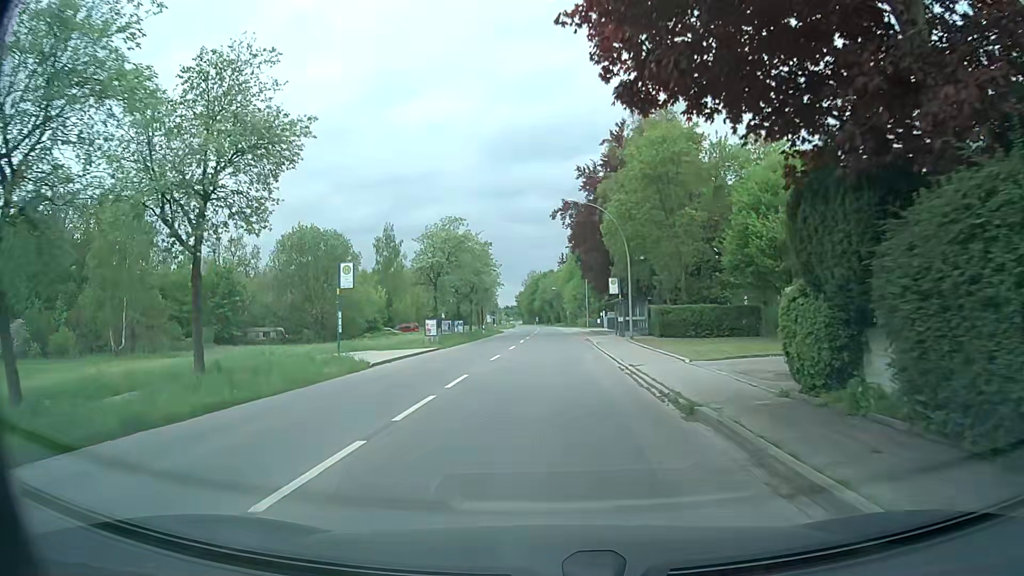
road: tertiary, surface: asphalt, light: Day
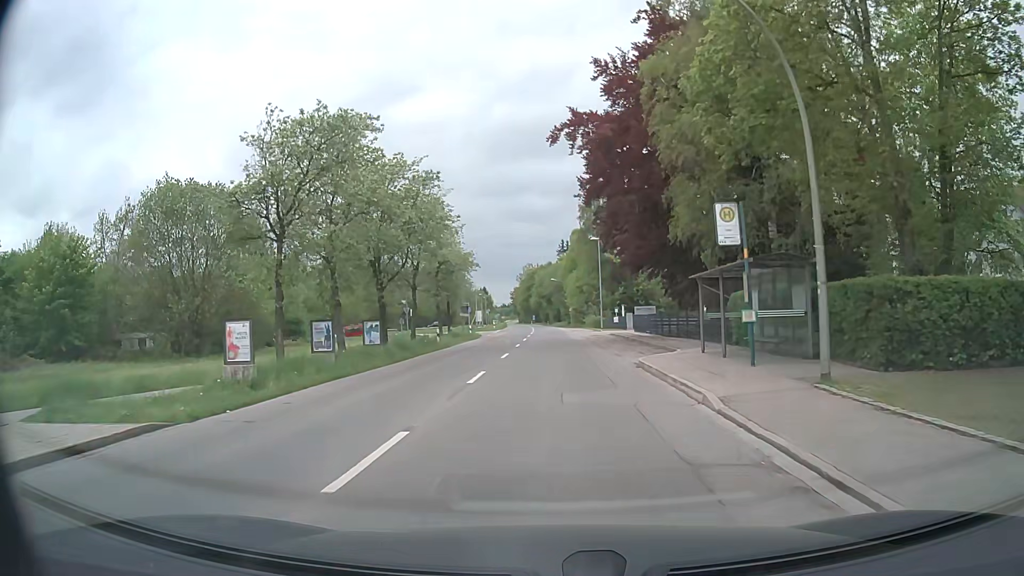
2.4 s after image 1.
(-0.2, +26.0) m; 0°
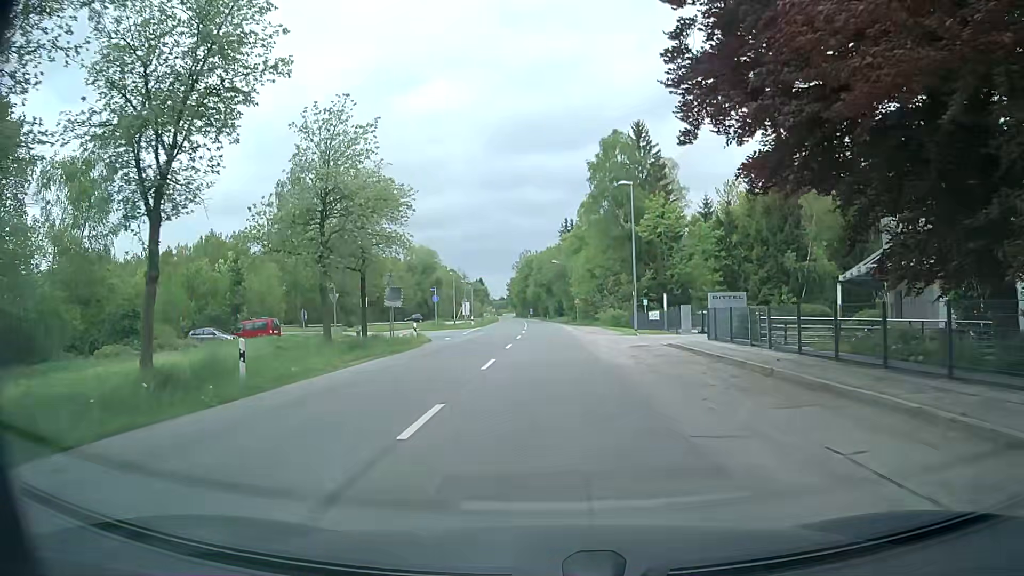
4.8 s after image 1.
(0.0, +24.9) m; 0°
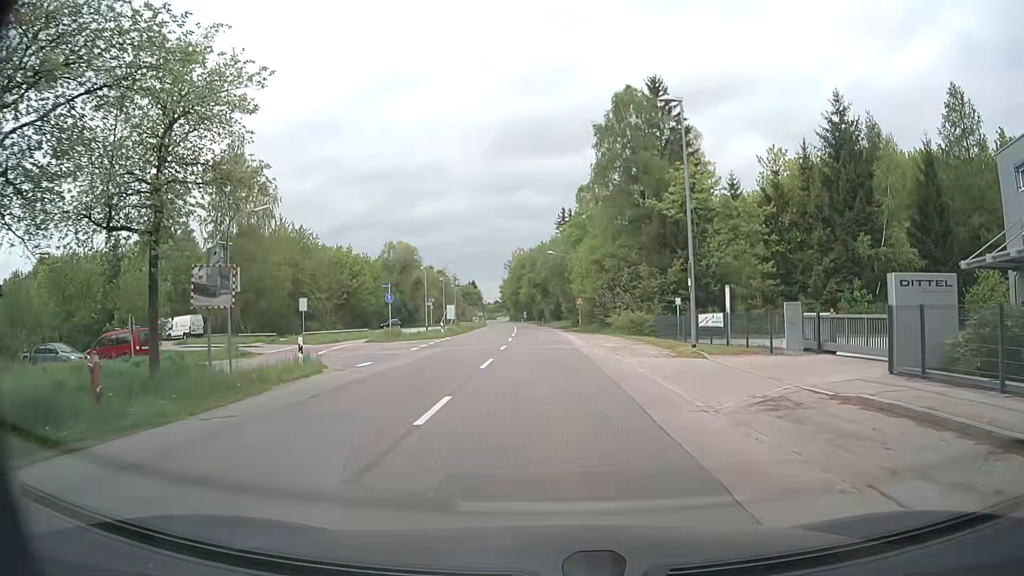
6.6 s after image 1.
(0.0, +16.2) m; 0°
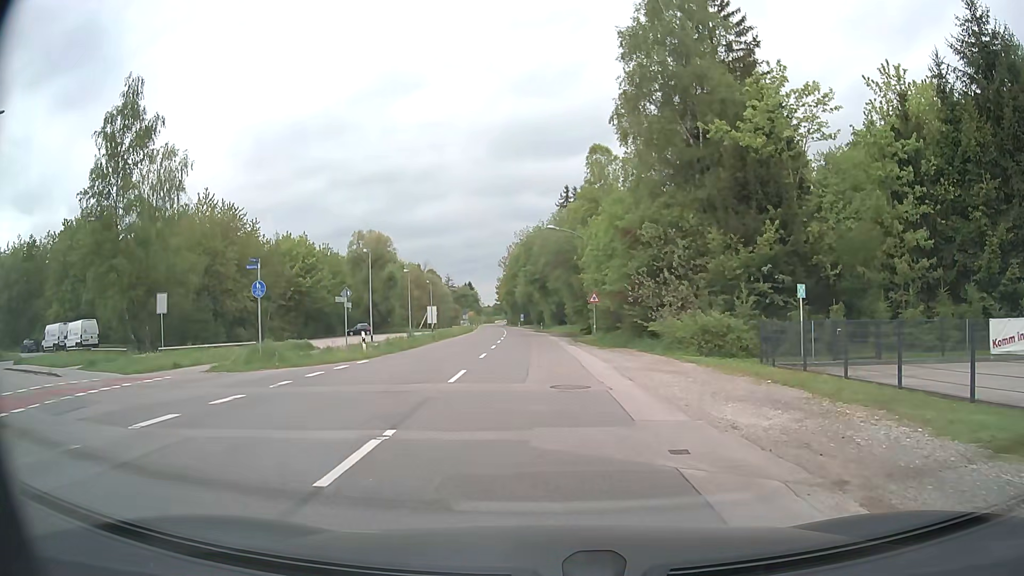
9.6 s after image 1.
(+0.2, +20.6) m; 0°
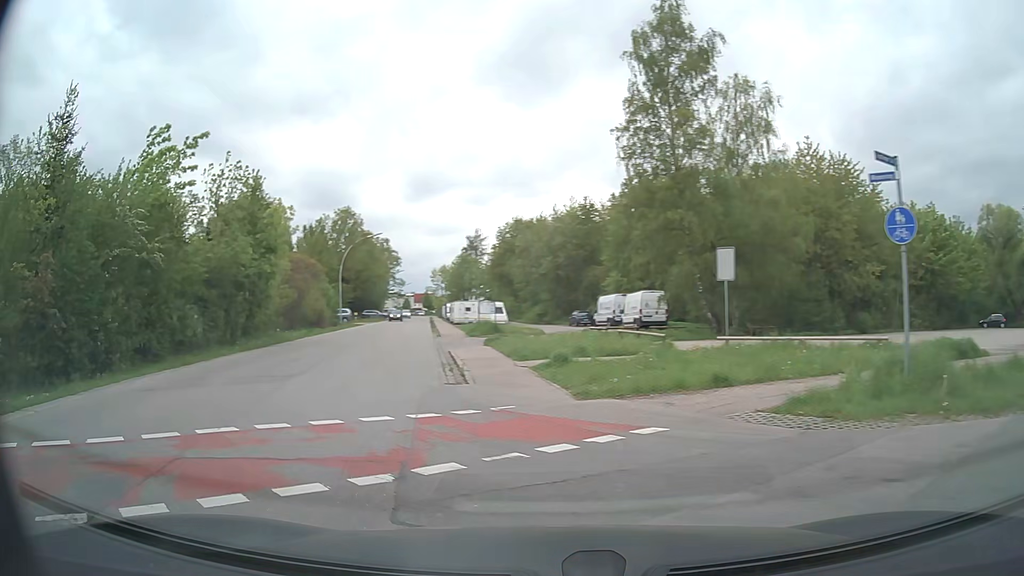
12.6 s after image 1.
(-4.6, +13.2) m; -55°
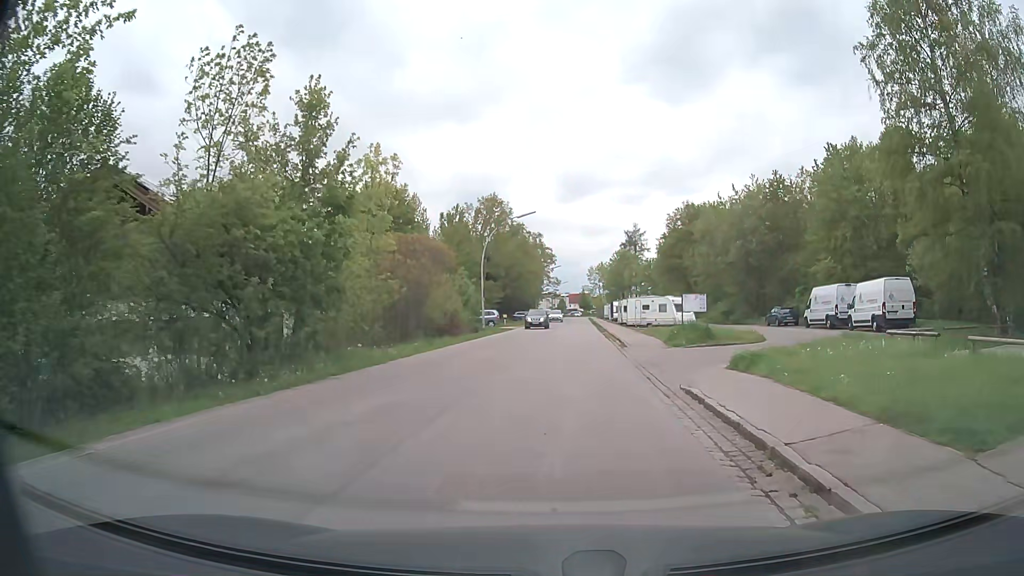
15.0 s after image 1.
(-2.4, +12.9) m; -11°
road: residential
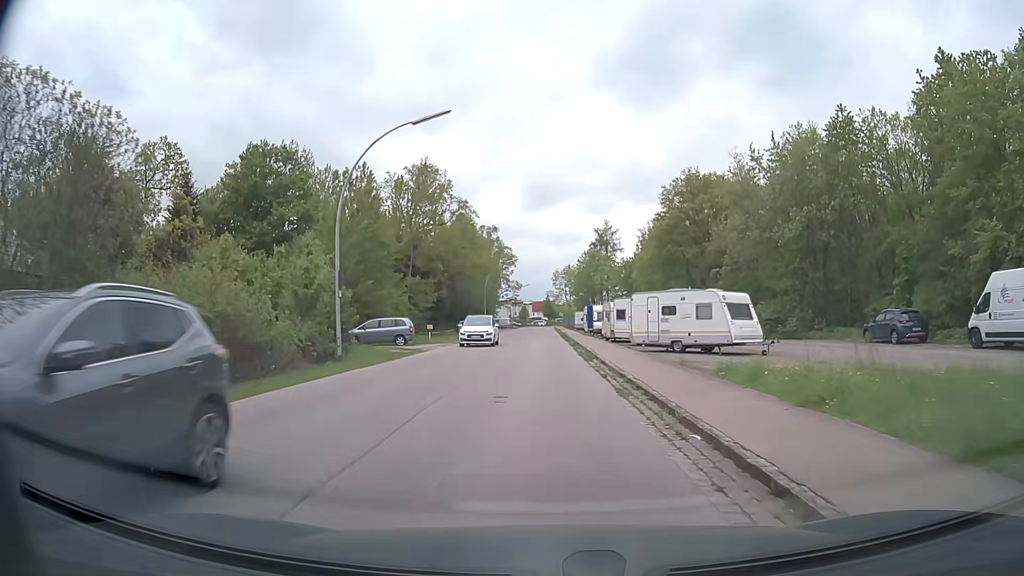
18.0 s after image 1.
(+1.0, +24.5) m; +3°
(0, +10) (0, +20) (0, +30) (0, +40) (0, +50) (0, +60) (0, +70) (0, +80) (0, +90) (0, +100) m
